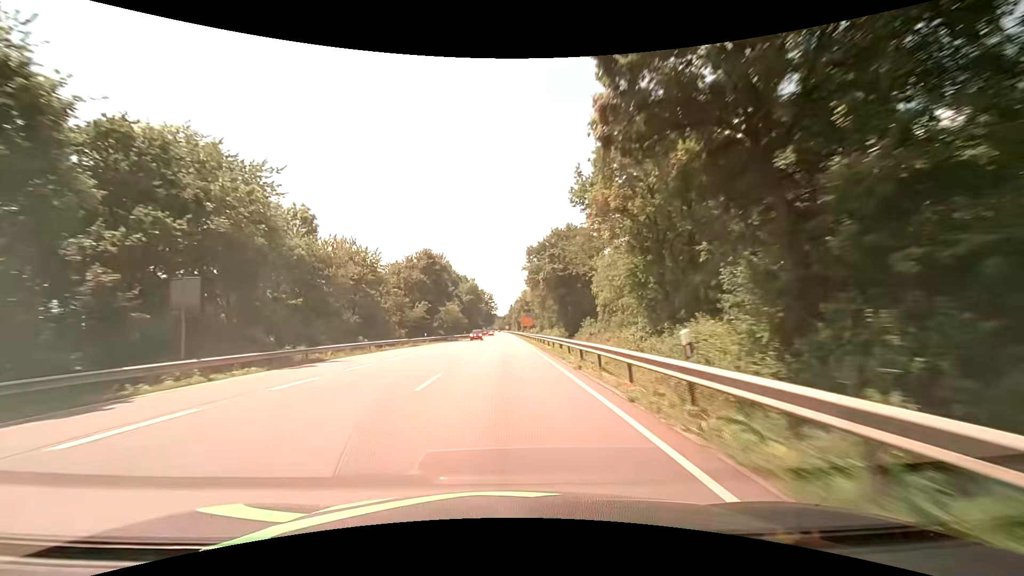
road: primary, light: Day
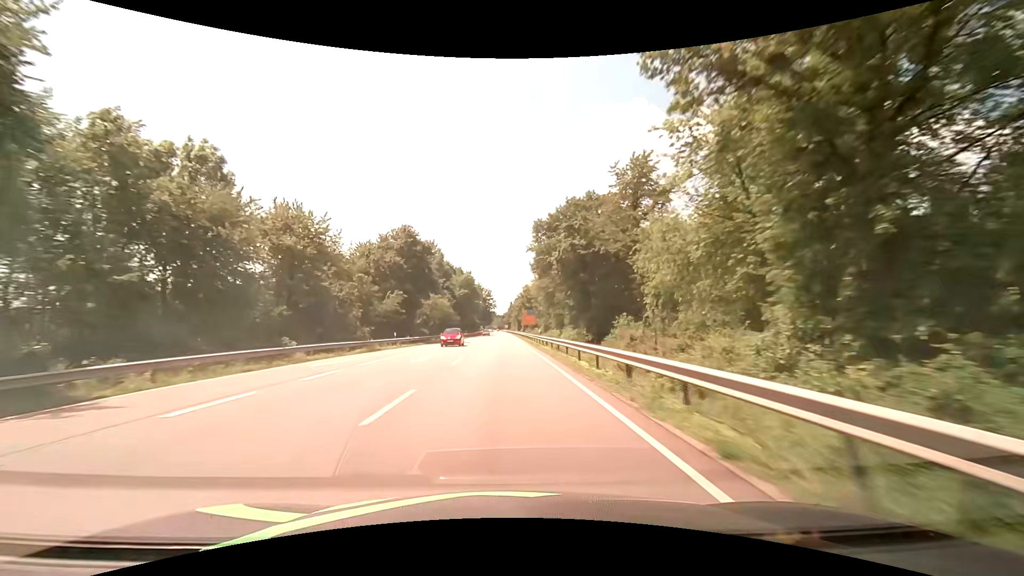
(0.0, +15.8) m; 0°
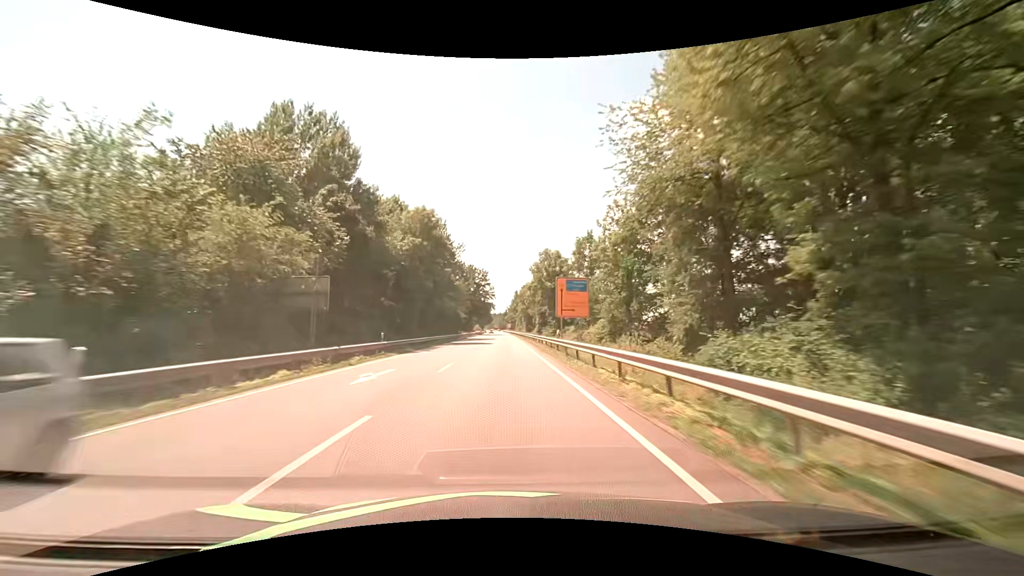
(-0.2, +63.3) m; 0°
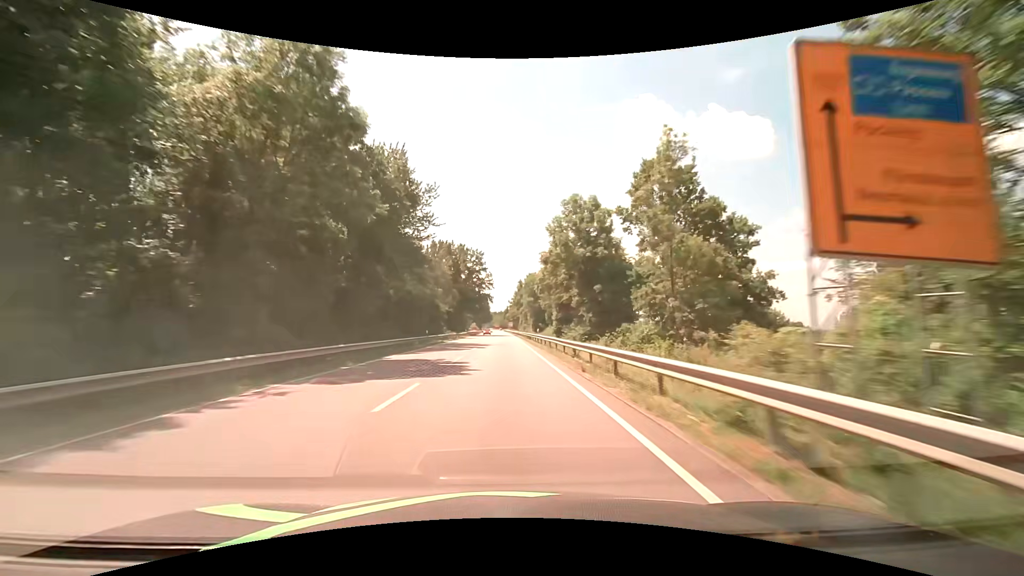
(0.0, +31.7) m; 0°
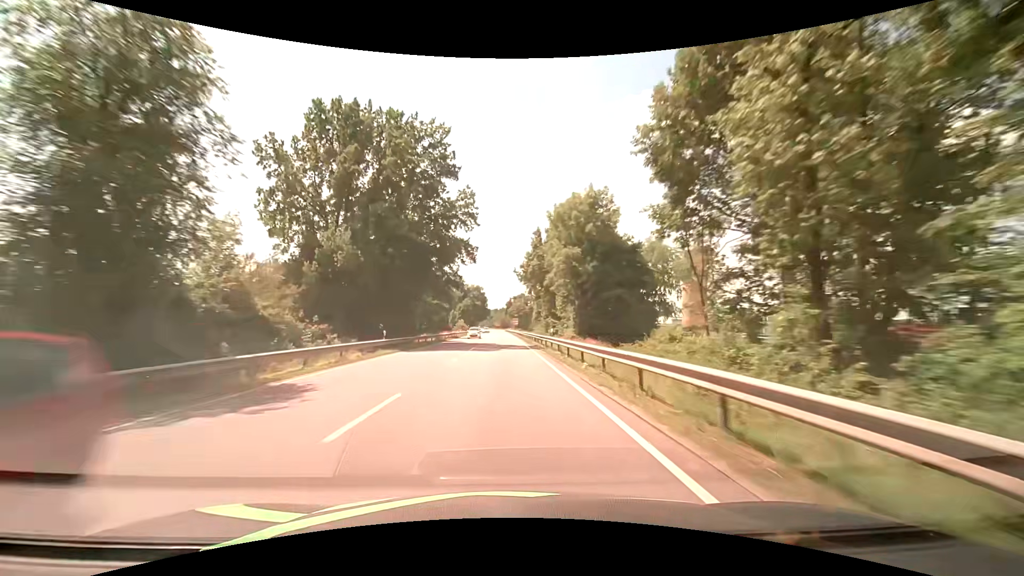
(+0.2, +63.3) m; 0°
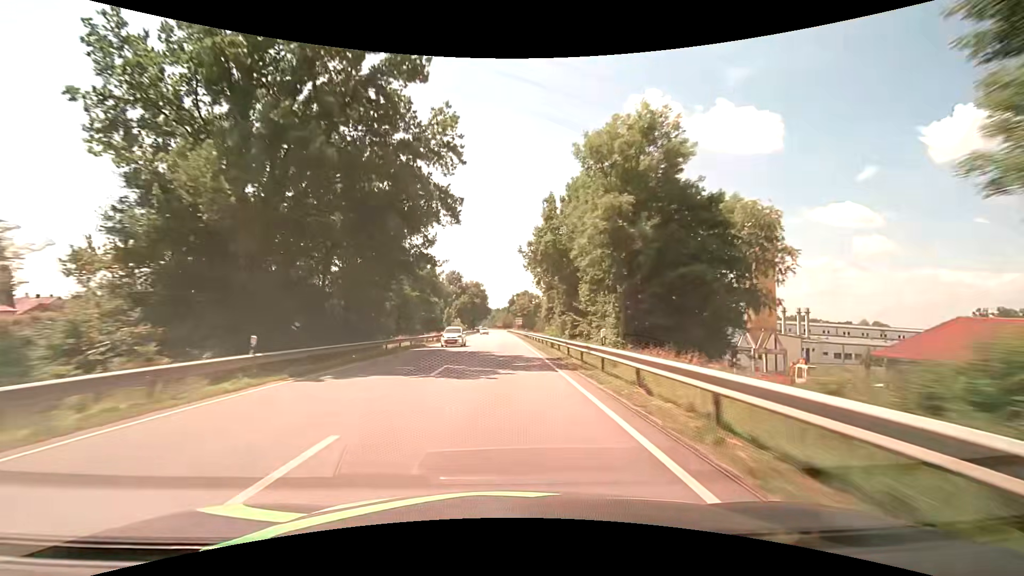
(0.0, +15.8) m; 0°
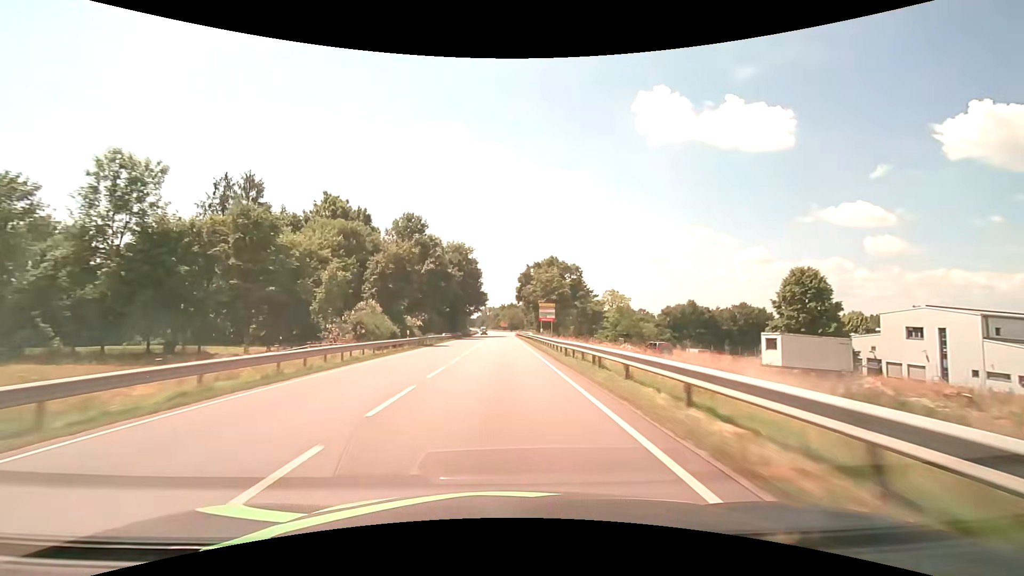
(-0.6, +79.1) m; -1°
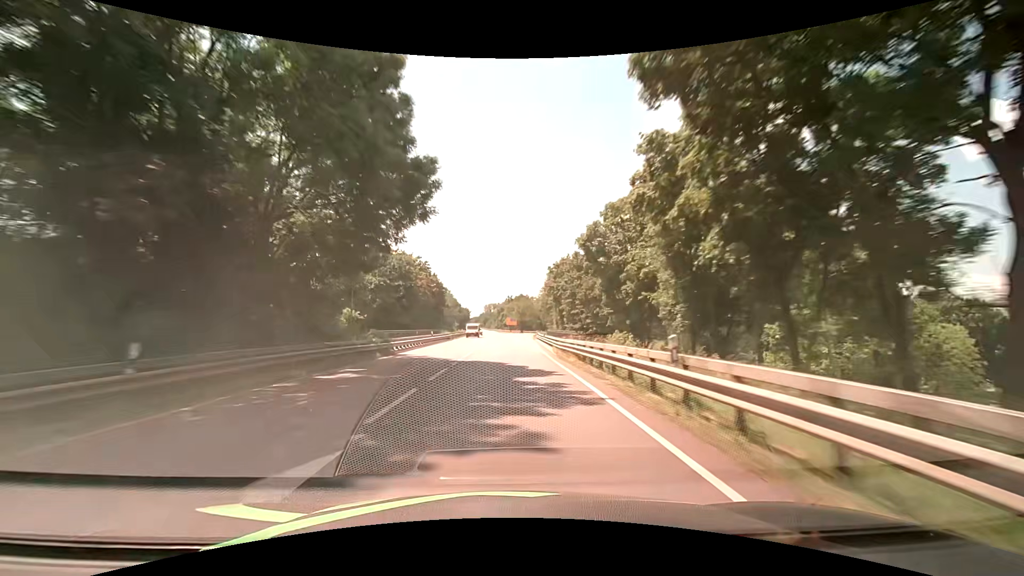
(-0.8, +78.9) m; -1°
(0, +10) (0, +20) (0, +30) (0, +40) (0, +50) (0, +60) (-1, +70) (-1, +80) (-1, +90) (-1, +100) m
